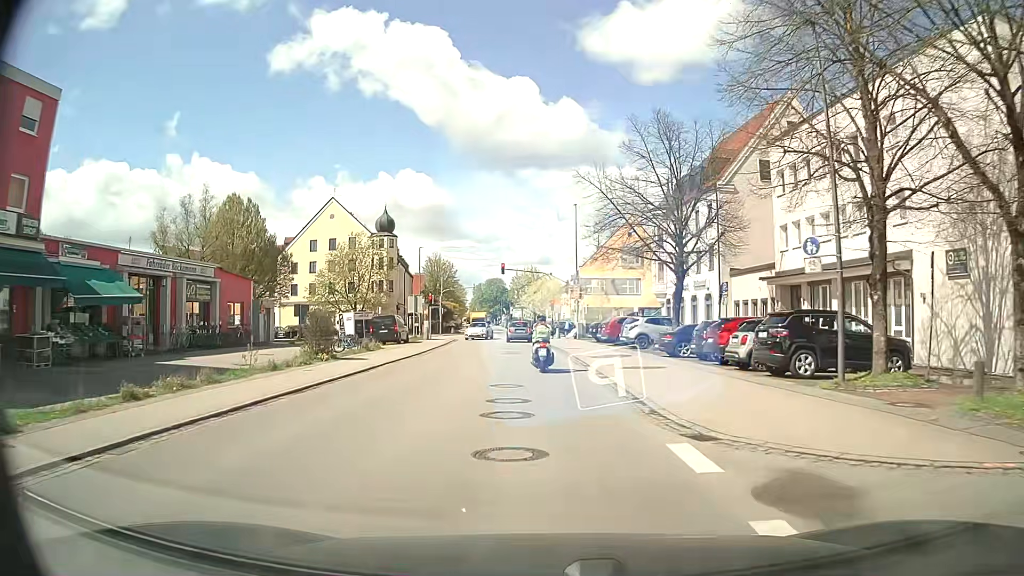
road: secondary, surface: asphalt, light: Day
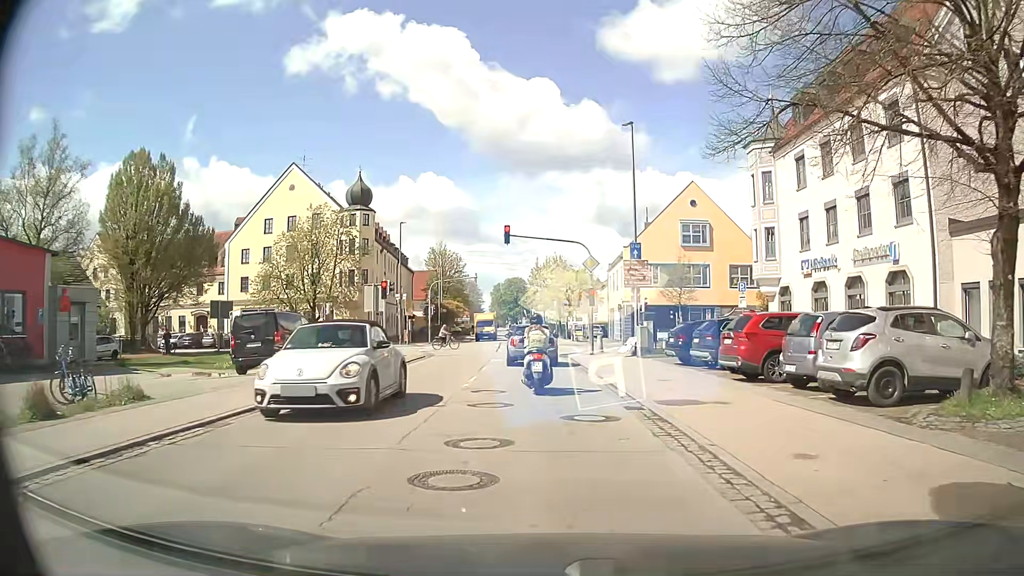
(-0.5, +22.0) m; -2°
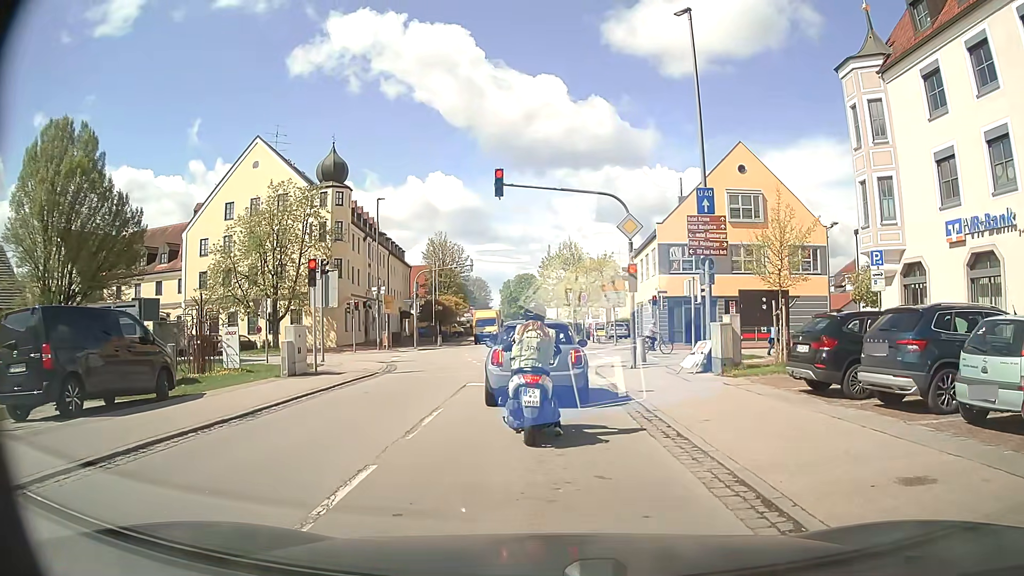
(-0.1, +11.0) m; 0°
